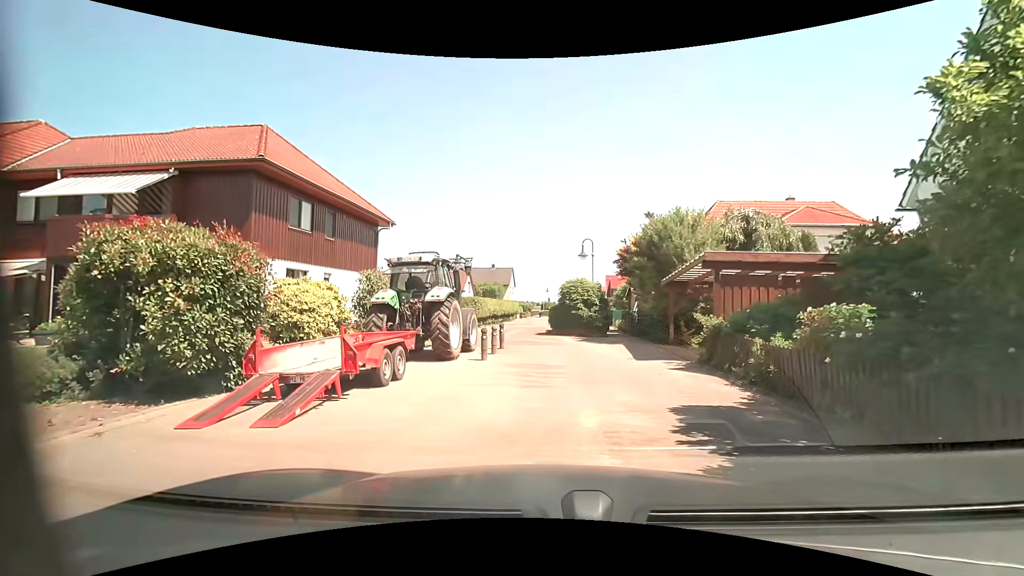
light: Day
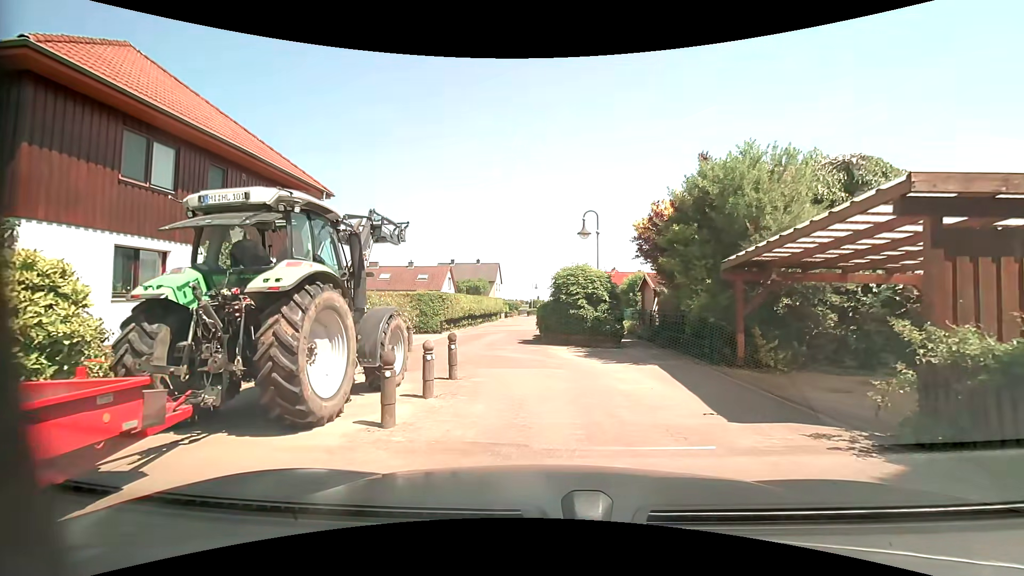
(+0.1, +7.2) m; -1°
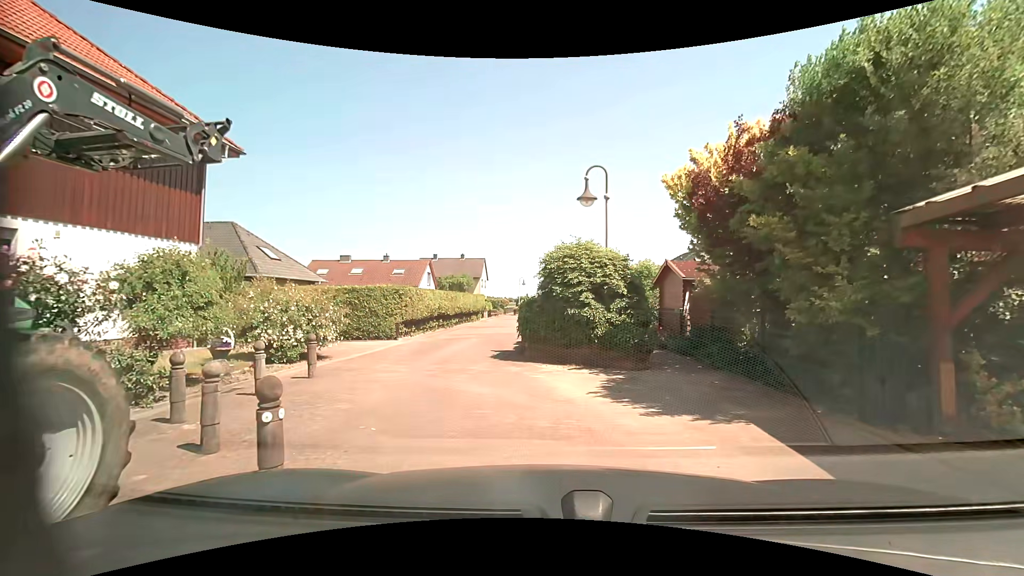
(+0.4, +5.7) m; +3°
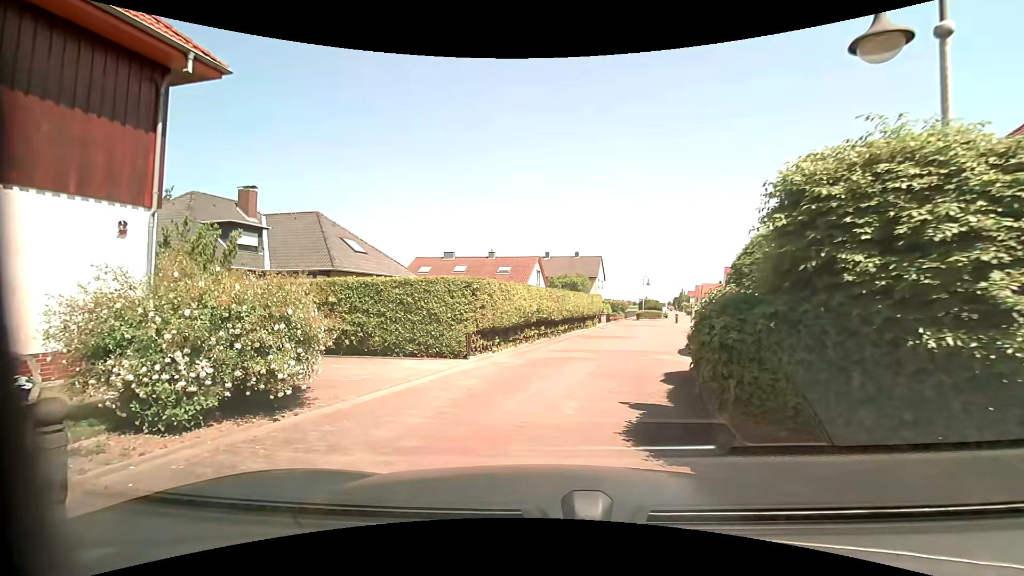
(-0.3, +7.3) m; -12°
